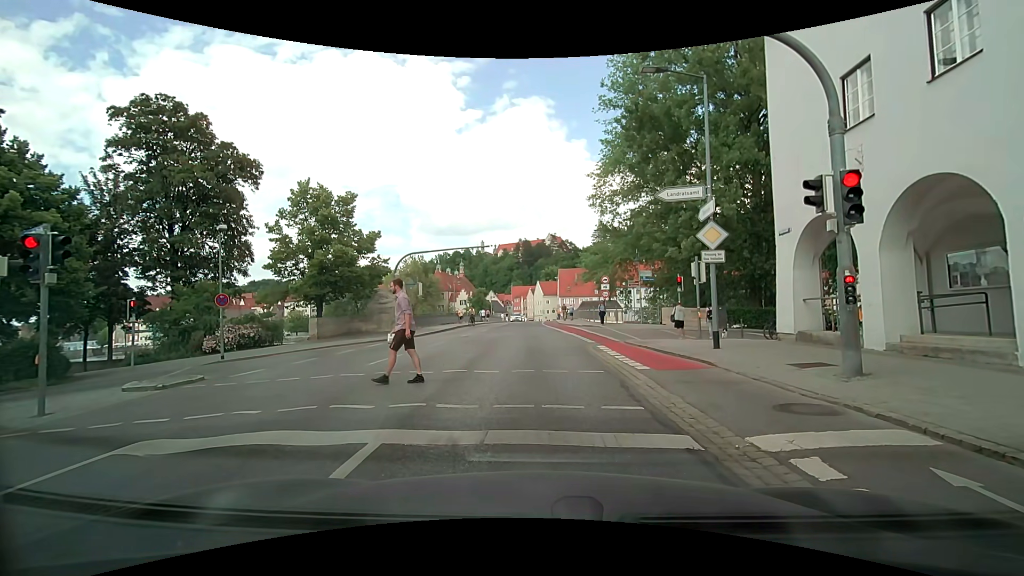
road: secondary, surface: asphalt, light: Day
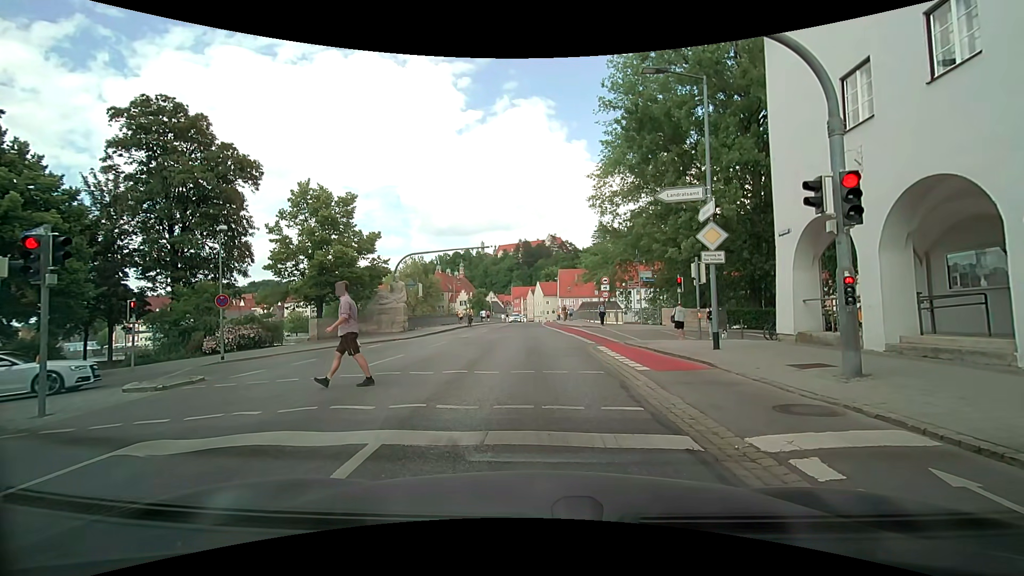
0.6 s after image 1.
(0.0, 0.0) m; 0°
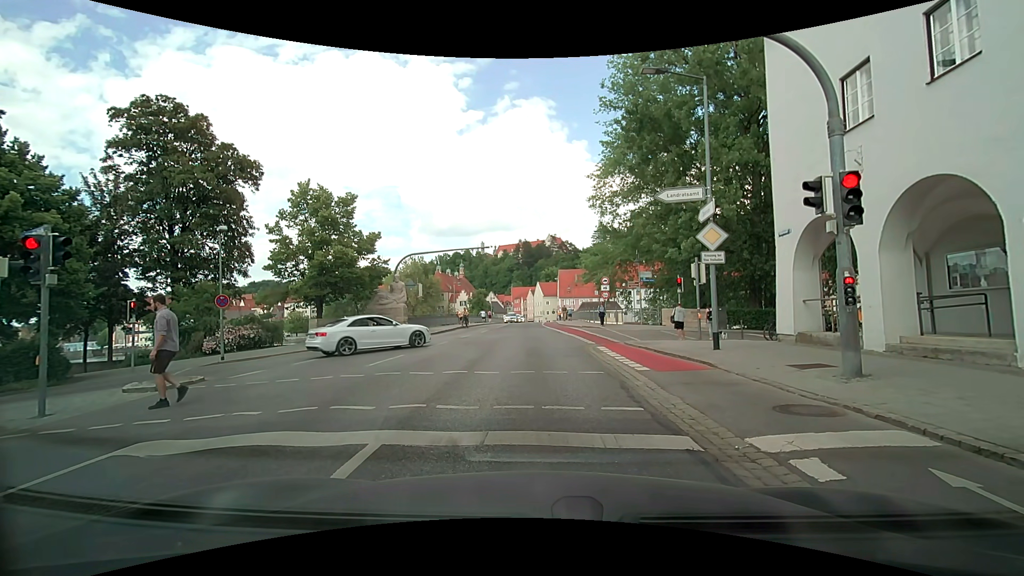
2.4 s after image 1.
(0.0, 0.0) m; 0°
